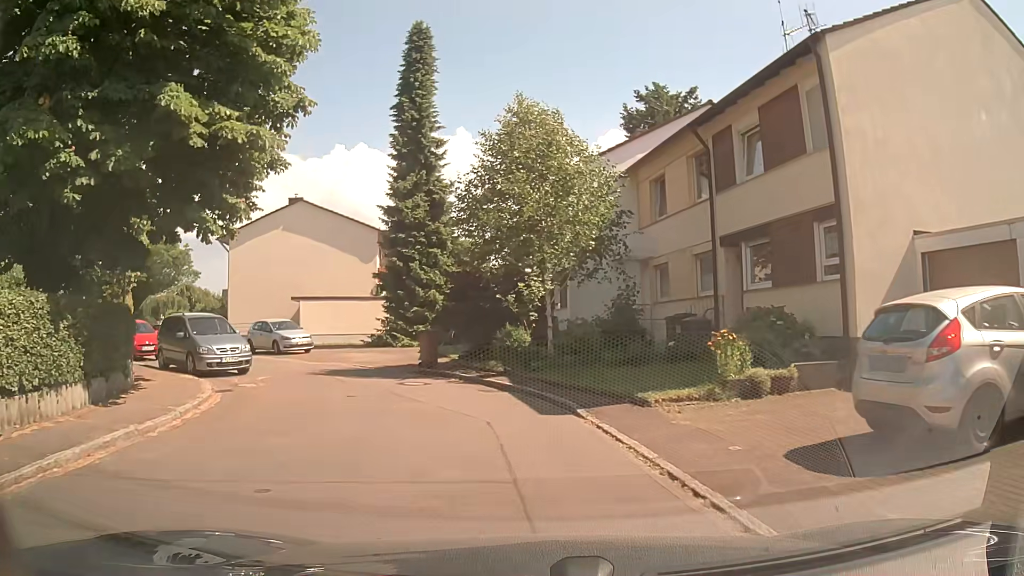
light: Day
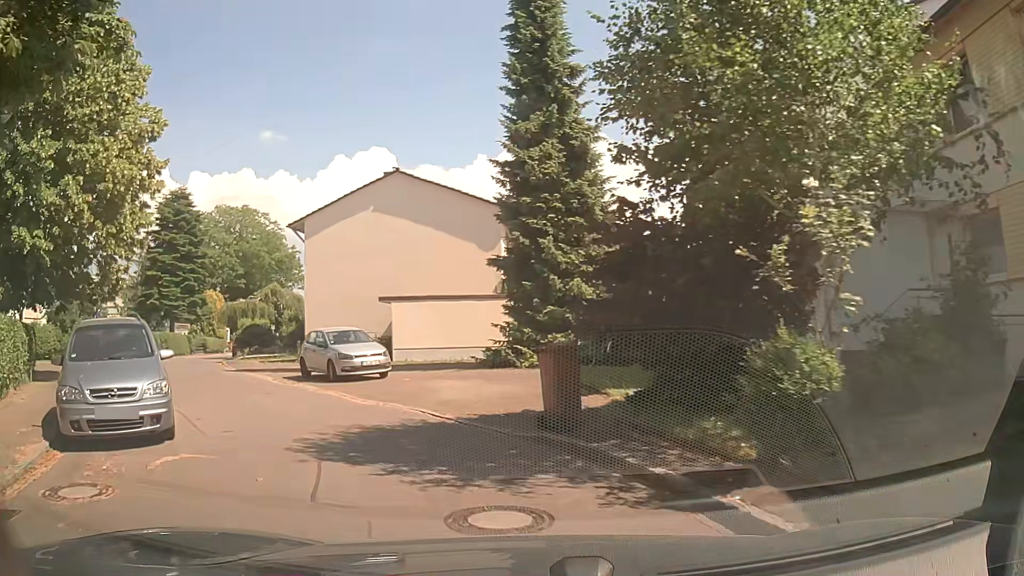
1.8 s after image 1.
(-0.9, +10.2) m; -12°
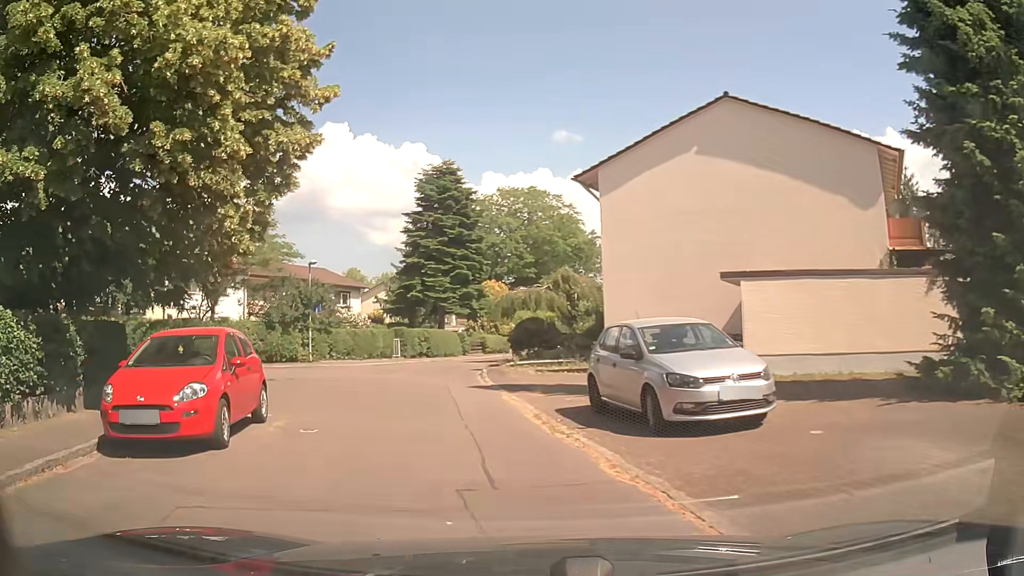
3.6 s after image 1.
(-2.2, +9.5) m; -27°
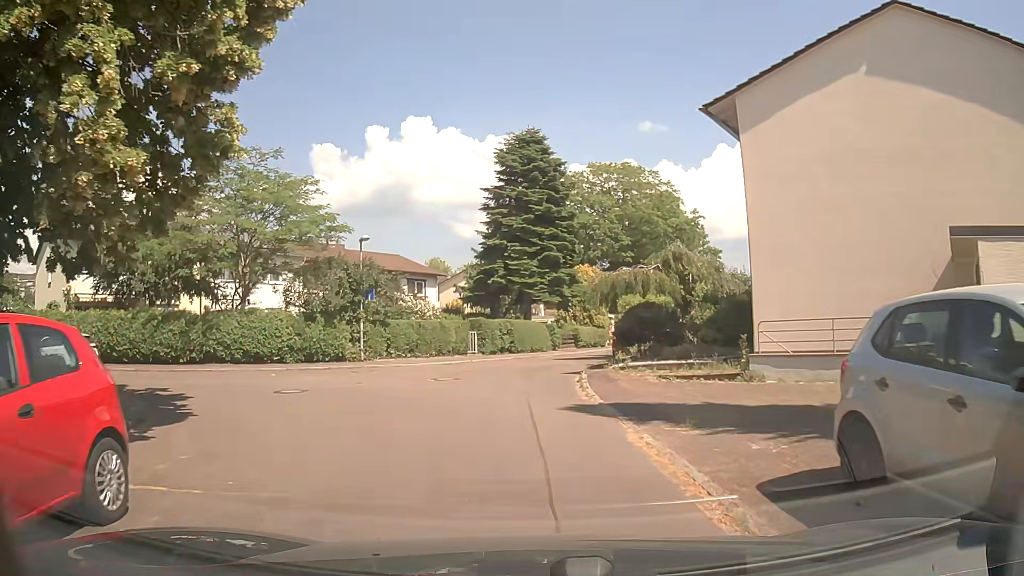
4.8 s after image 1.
(-0.4, +6.4) m; -8°
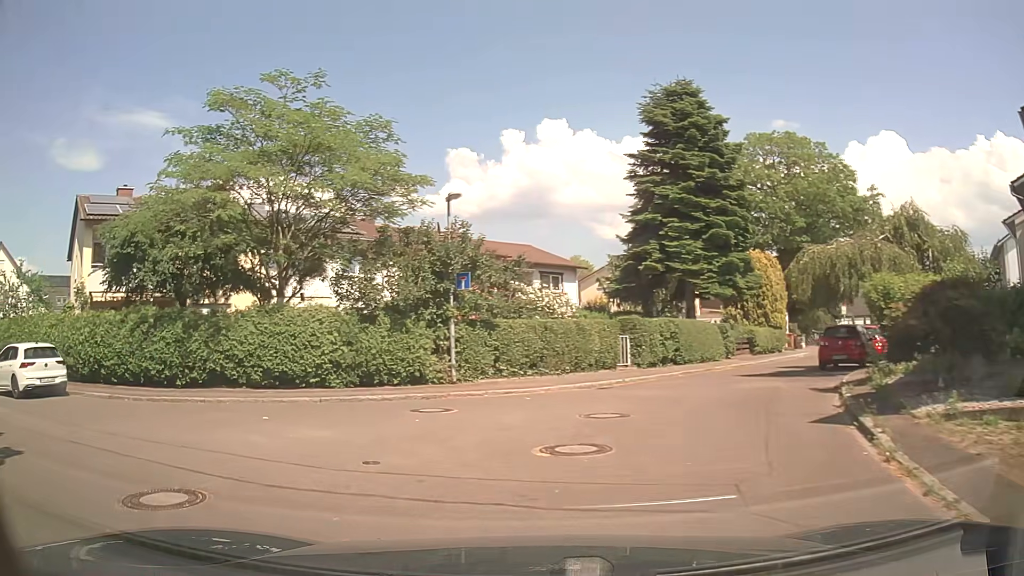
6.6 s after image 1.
(-0.6, +9.3) m; -11°
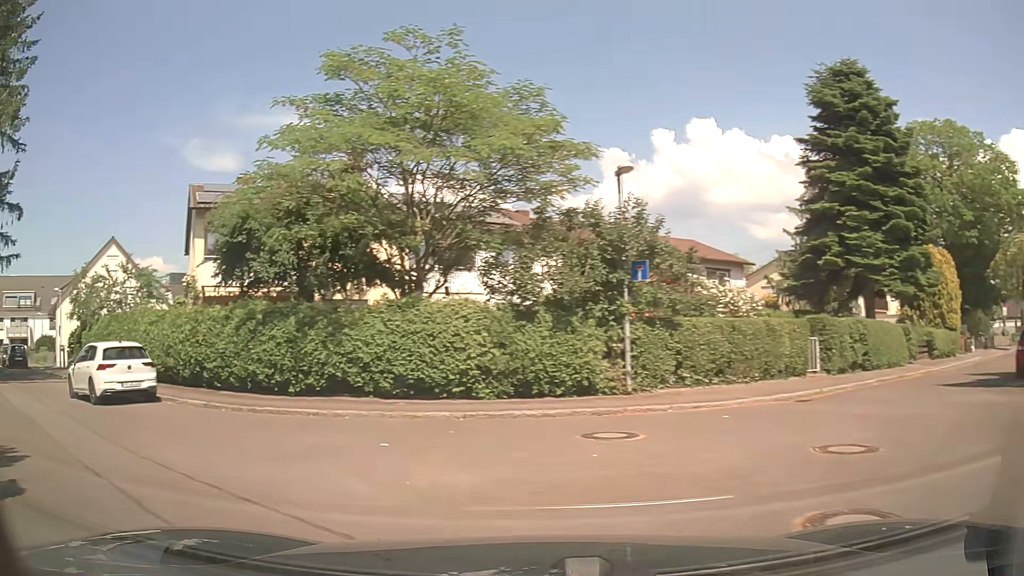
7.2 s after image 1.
(-0.3, +2.9) m; -14°
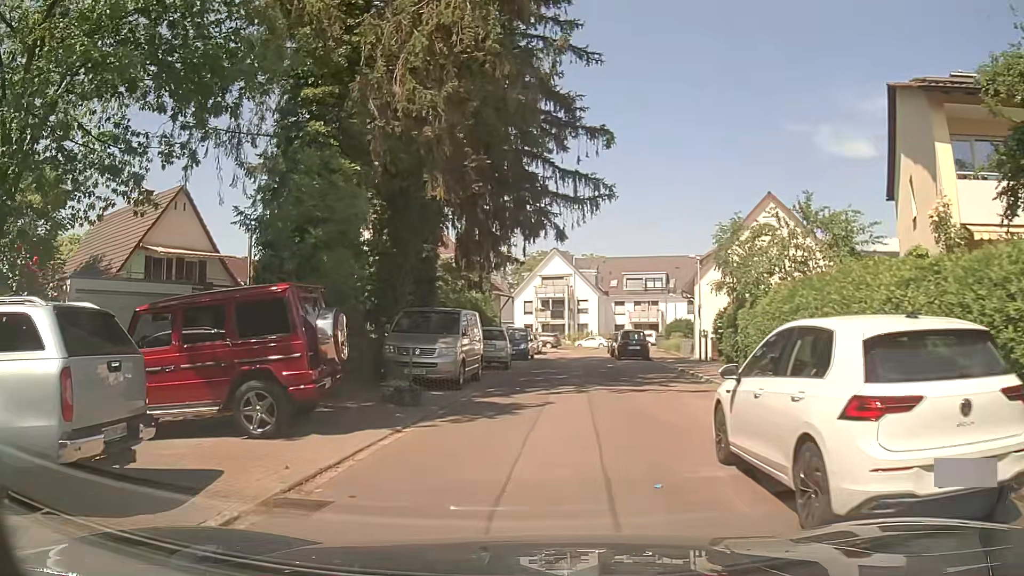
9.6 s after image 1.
(-6.4, +9.8) m; -56°
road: residential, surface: asphalt
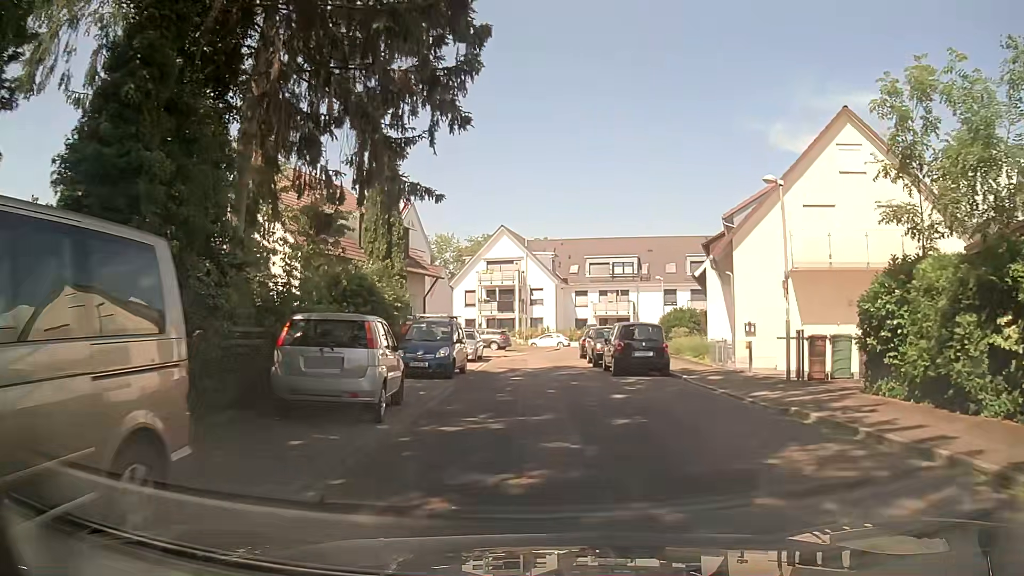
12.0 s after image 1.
(+0.2, +15.5) m; +4°
(0, +10) (0, +20) (0, +30) (+1, +40) (+5, +49) (+13, +55) (+22, +54) (+32, +50) (+42, +48) (+51, +45) m
